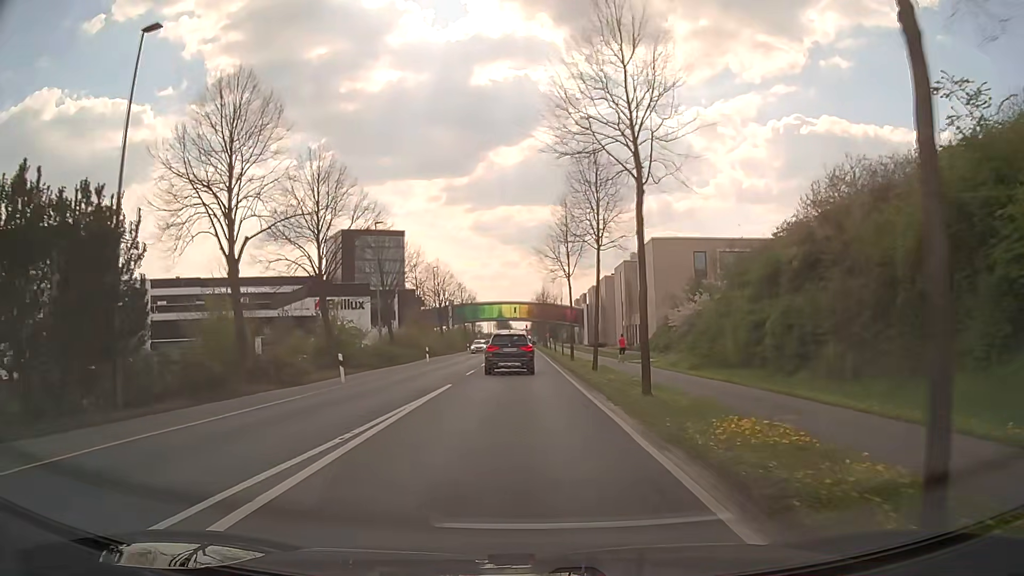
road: secondary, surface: asphalt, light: Day
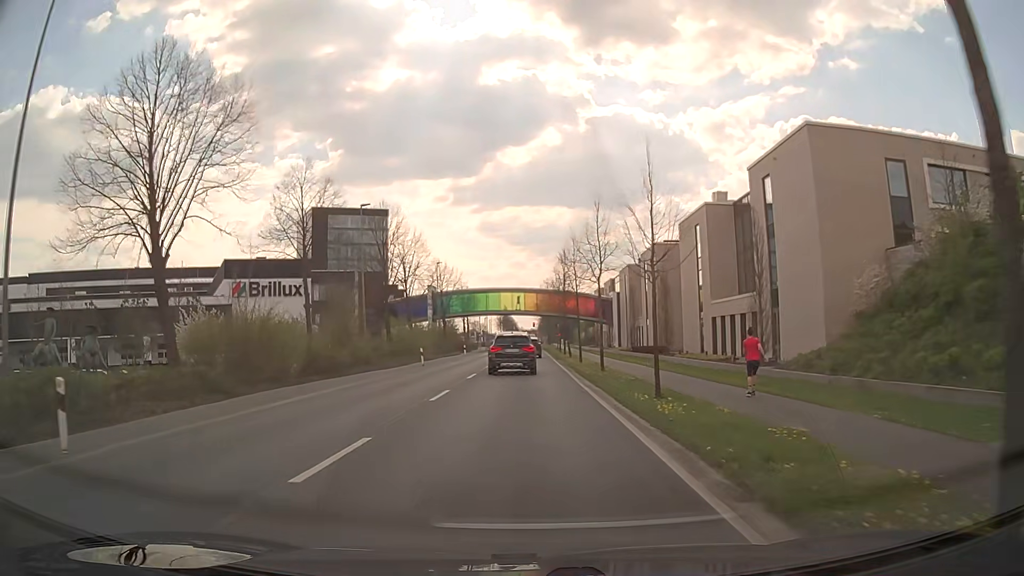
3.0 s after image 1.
(-0.1, +37.8) m; -1°
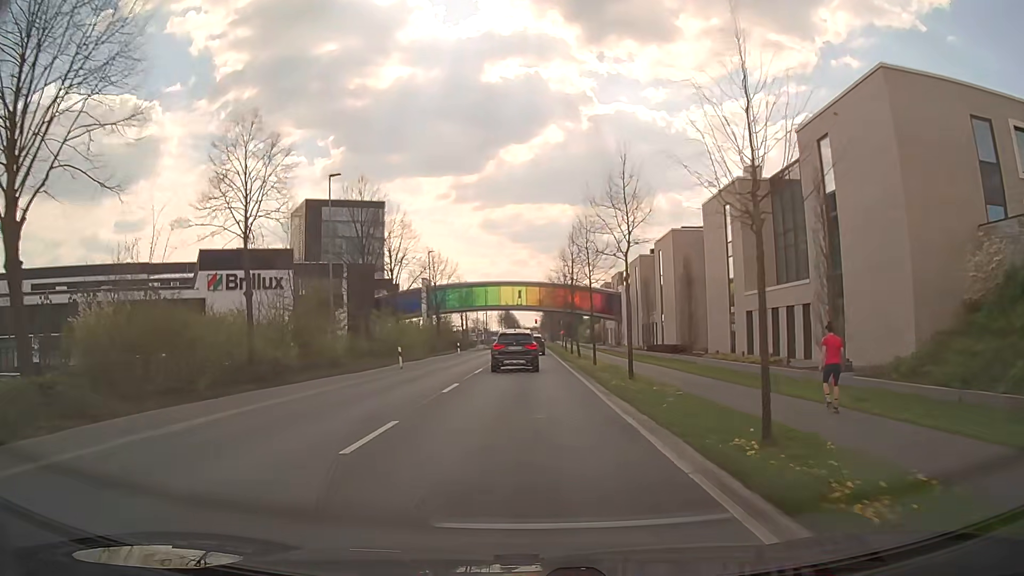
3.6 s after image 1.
(0.0, +7.5) m; 0°
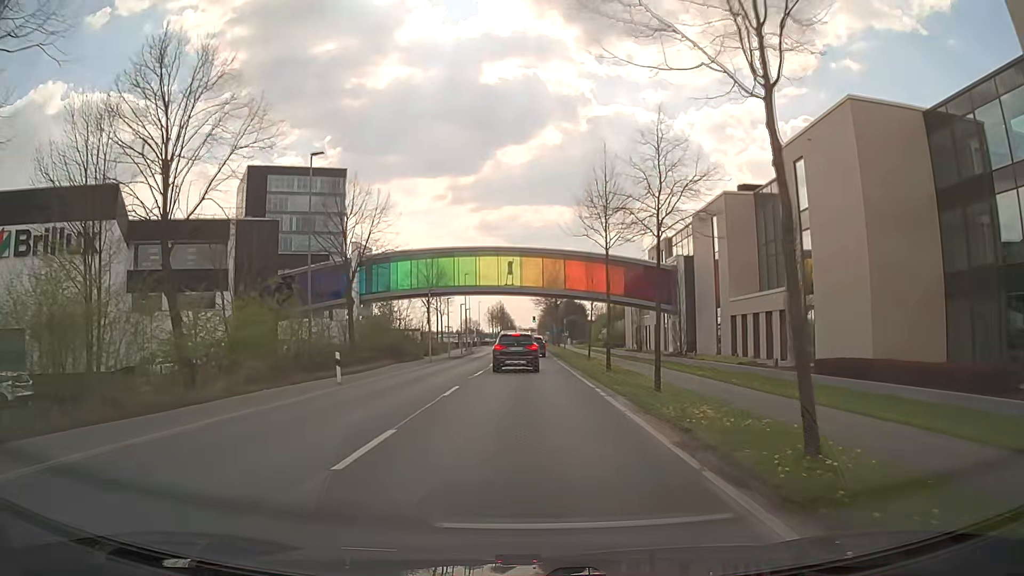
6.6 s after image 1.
(+0.1, +37.1) m; 0°
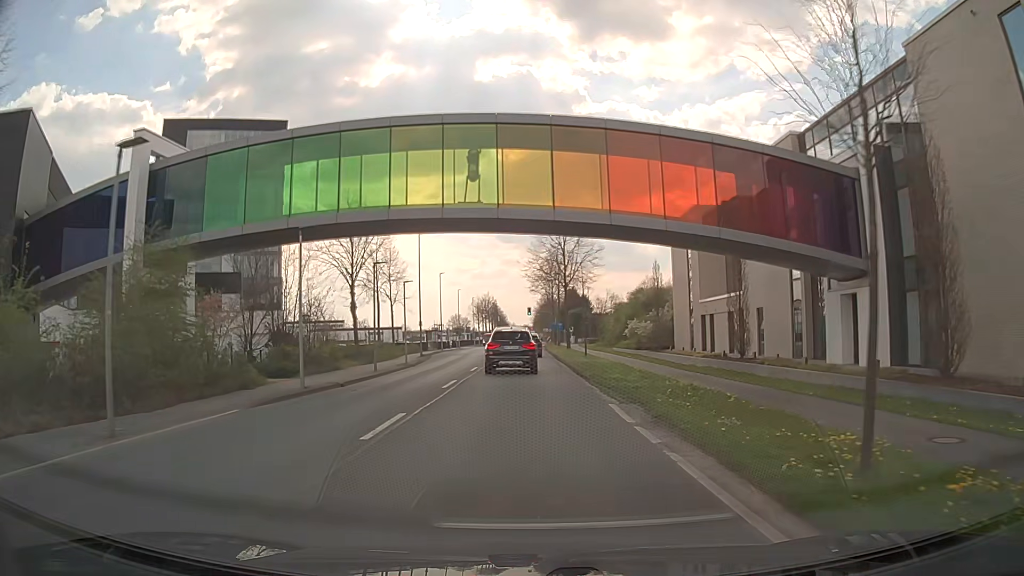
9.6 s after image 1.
(+0.3, +34.3) m; +1°
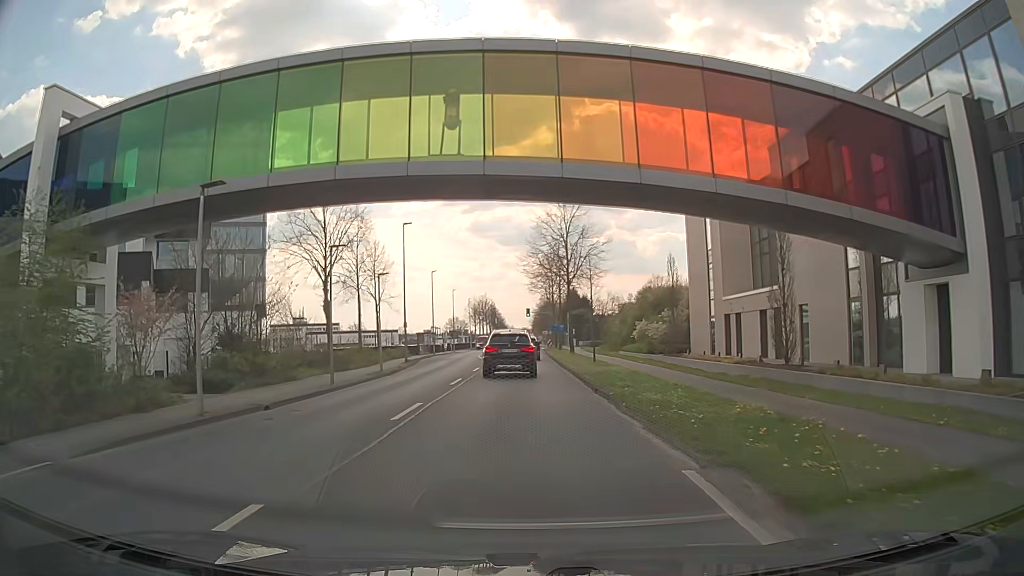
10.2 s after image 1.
(0.0, +6.5) m; 0°
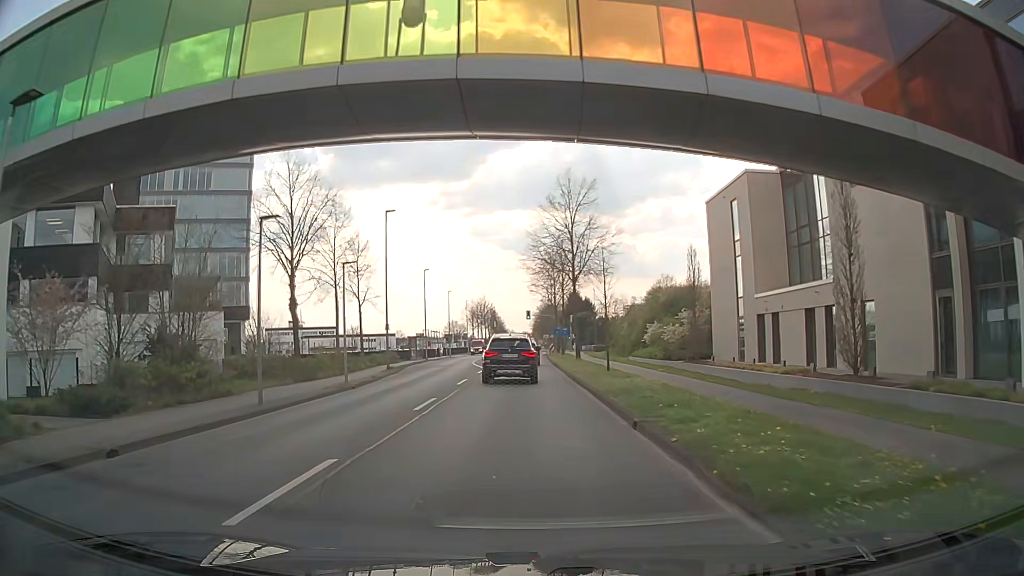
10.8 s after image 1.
(0.0, +6.5) m; 0°
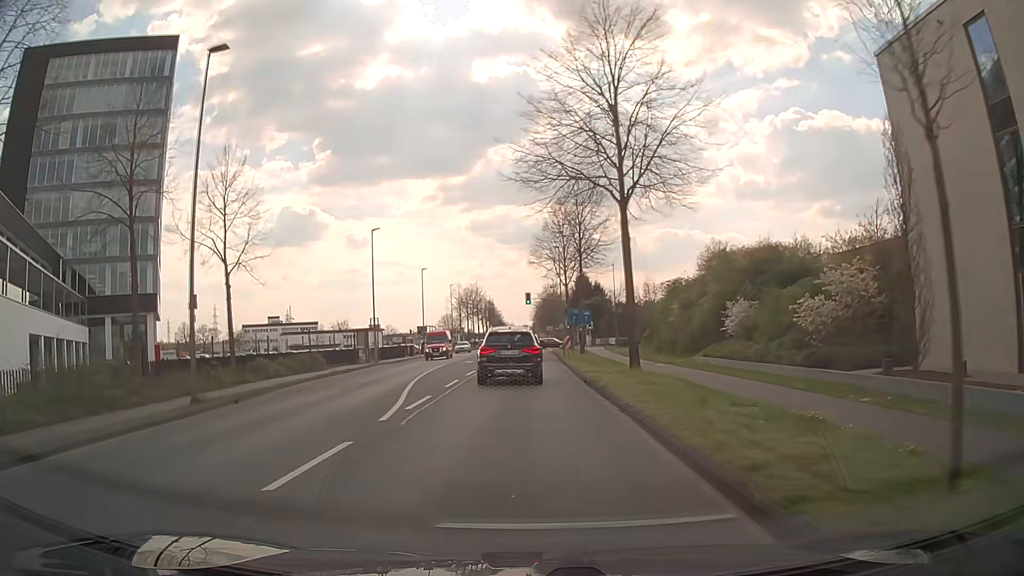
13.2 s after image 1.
(0.0, +26.1) m; 0°
(0, +10) (0, +20) (0, +30) (0, +40) (0, +50) (0, +60) (0, +70) (+1, +80) (+1, +90) (+1, +100) m
